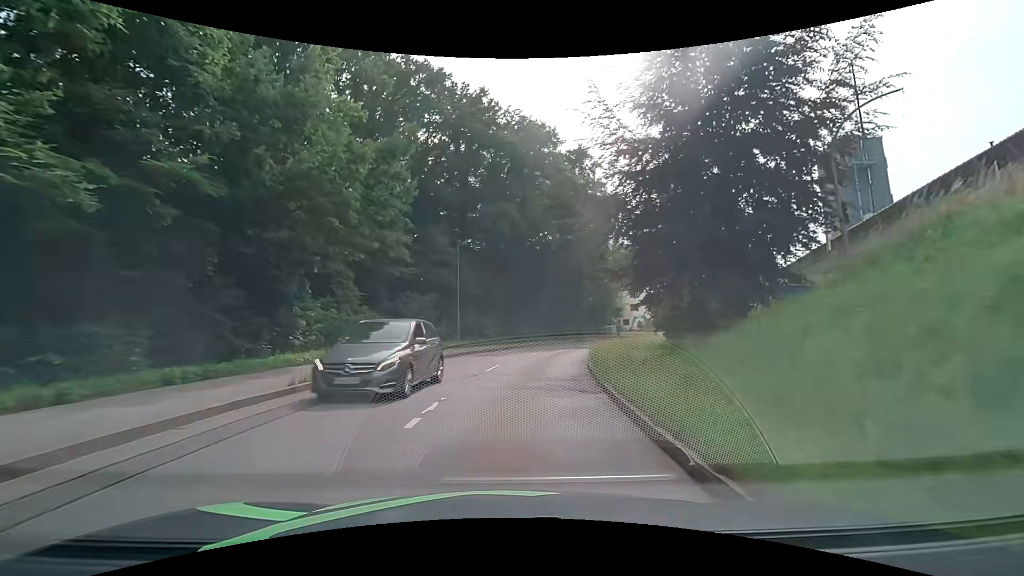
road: tertiary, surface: asphalt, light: Day
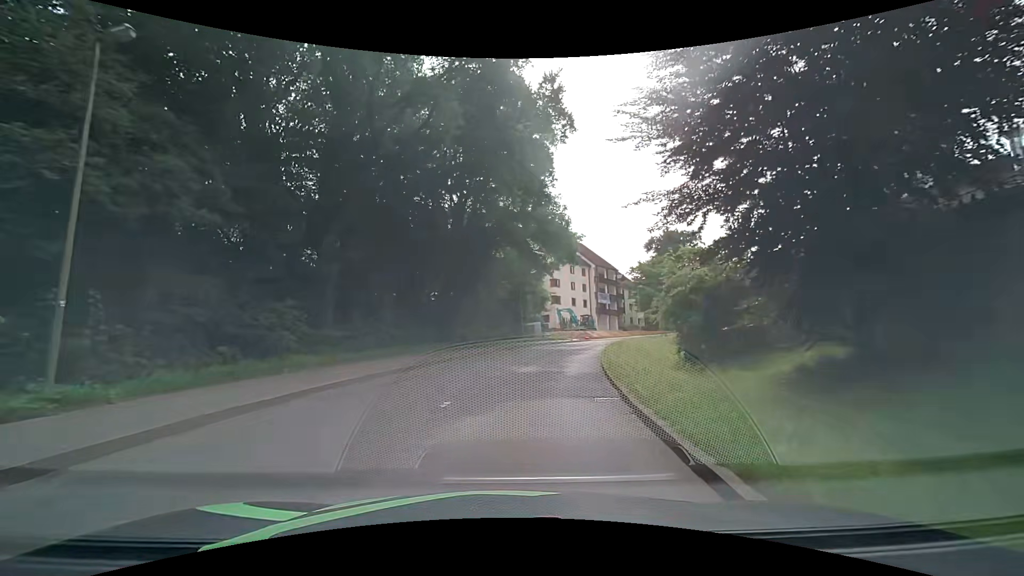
(+2.6, +25.8) m; +12°
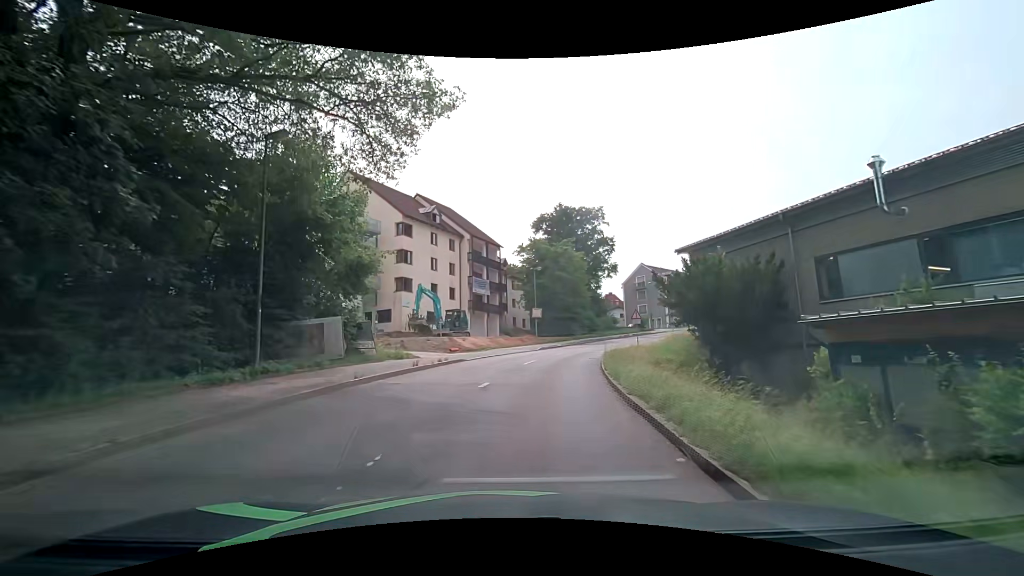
(+4.1, +30.8) m; +16°
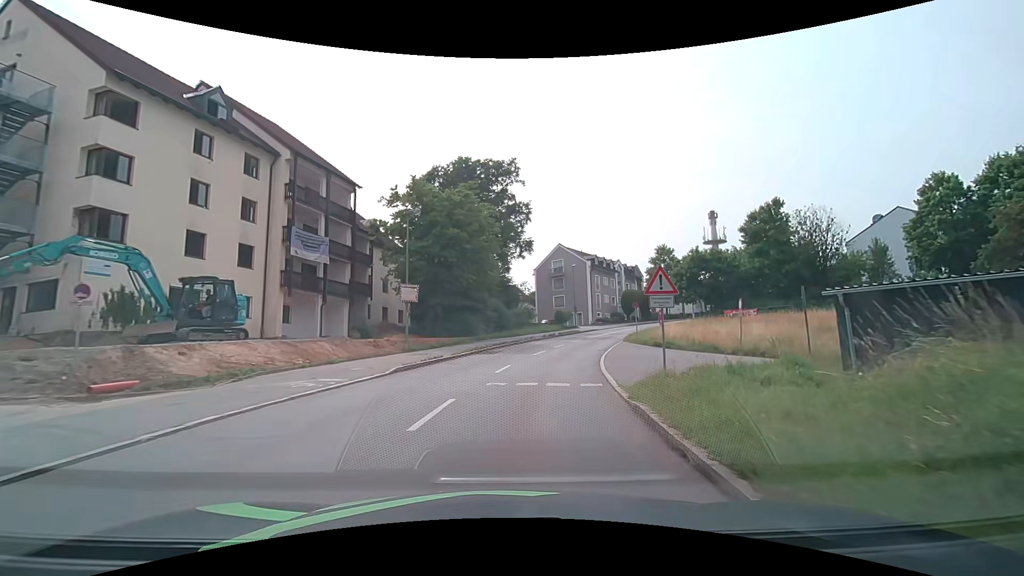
(+1.9, +23.4) m; +12°
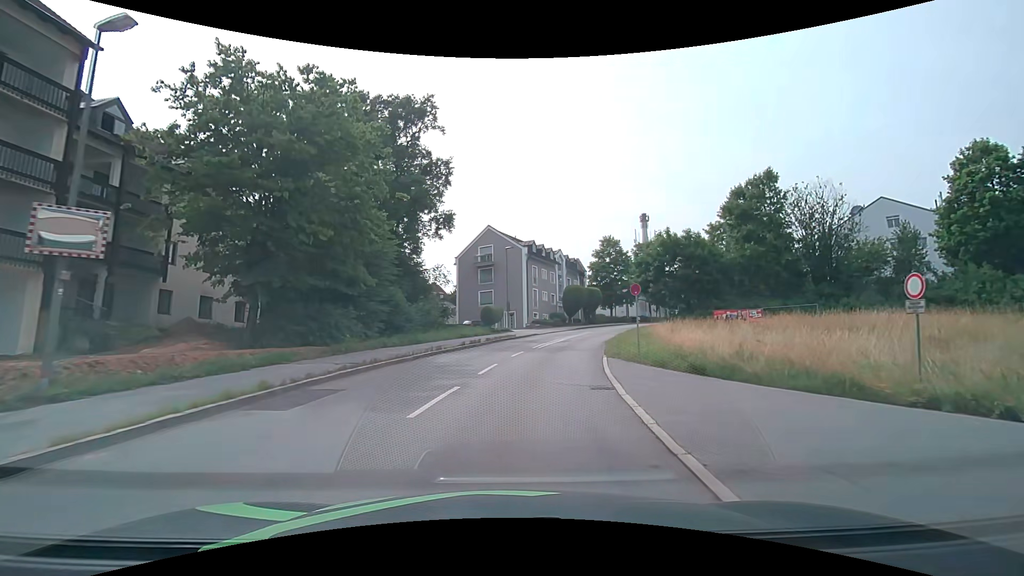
(+1.0, +16.8) m; +8°
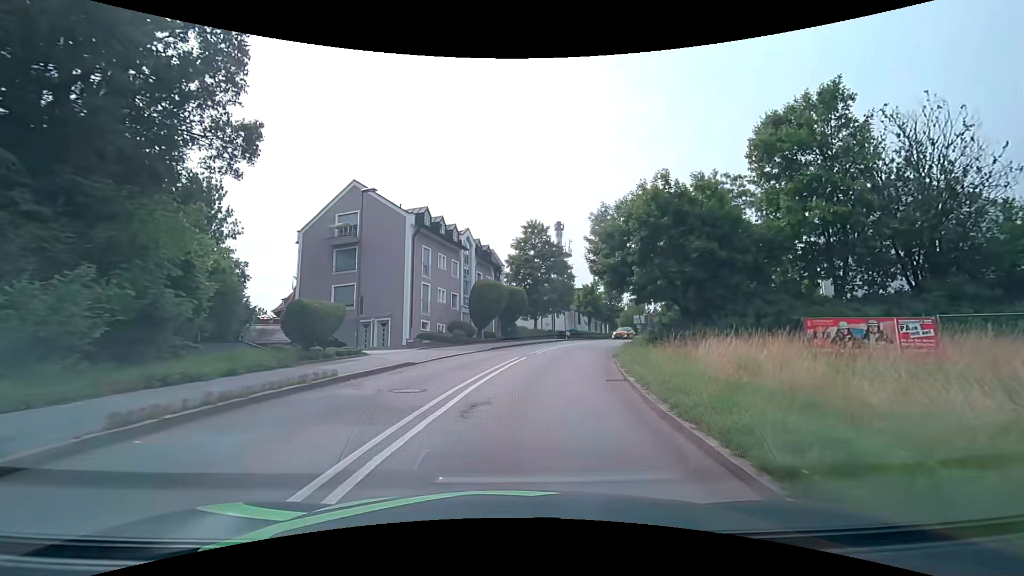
(+2.3, +22.8) m; +11°
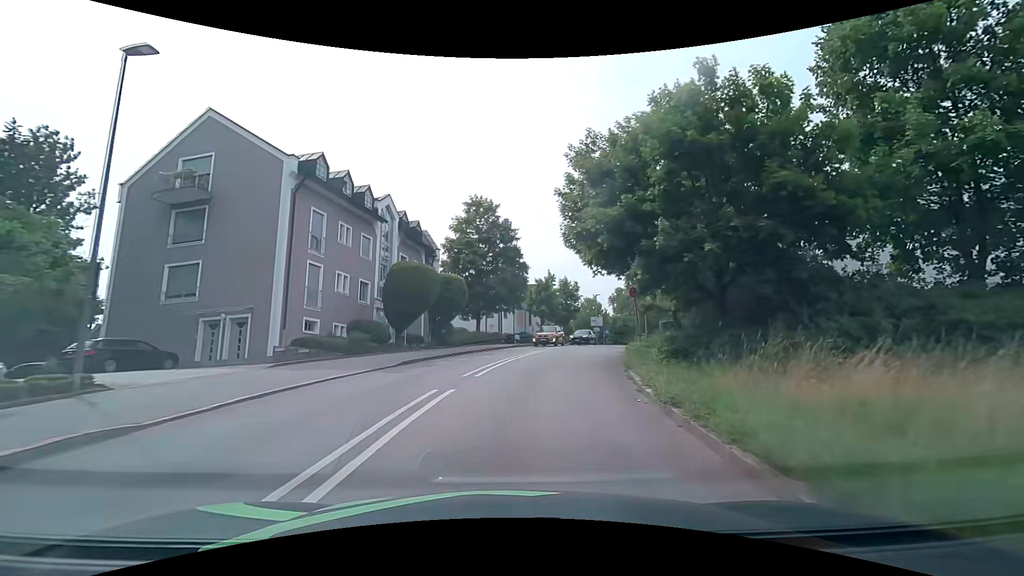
(+0.6, +11.7) m; +7°
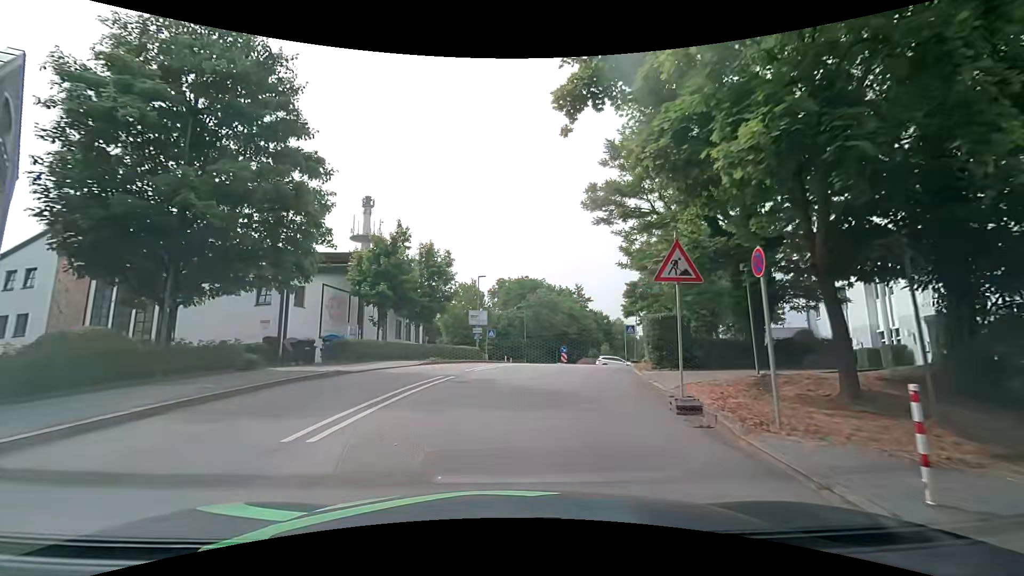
(+3.4, +27.0) m; +16°
